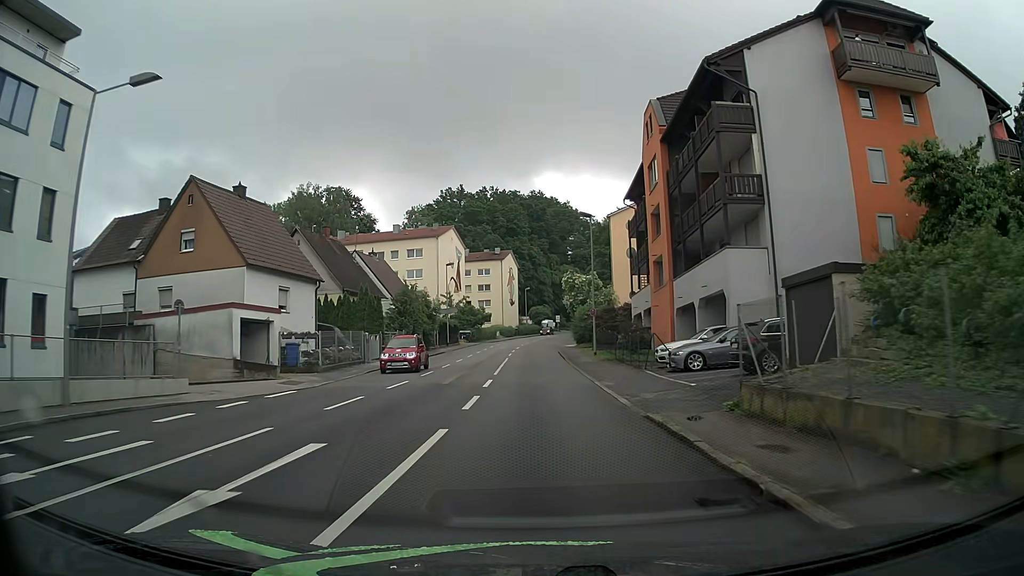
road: tertiary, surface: asphalt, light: Day
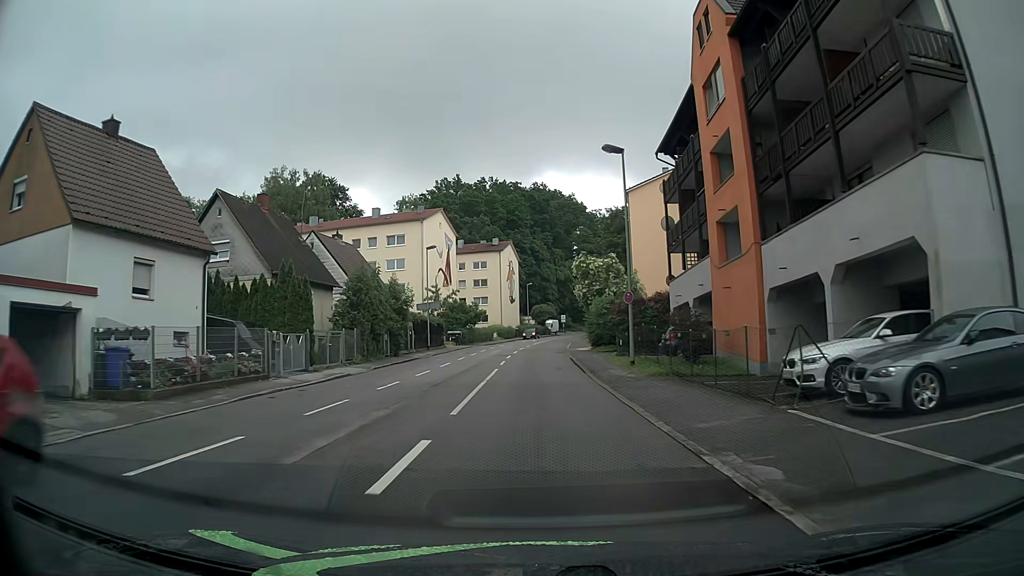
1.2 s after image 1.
(0.0, +13.6) m; 0°
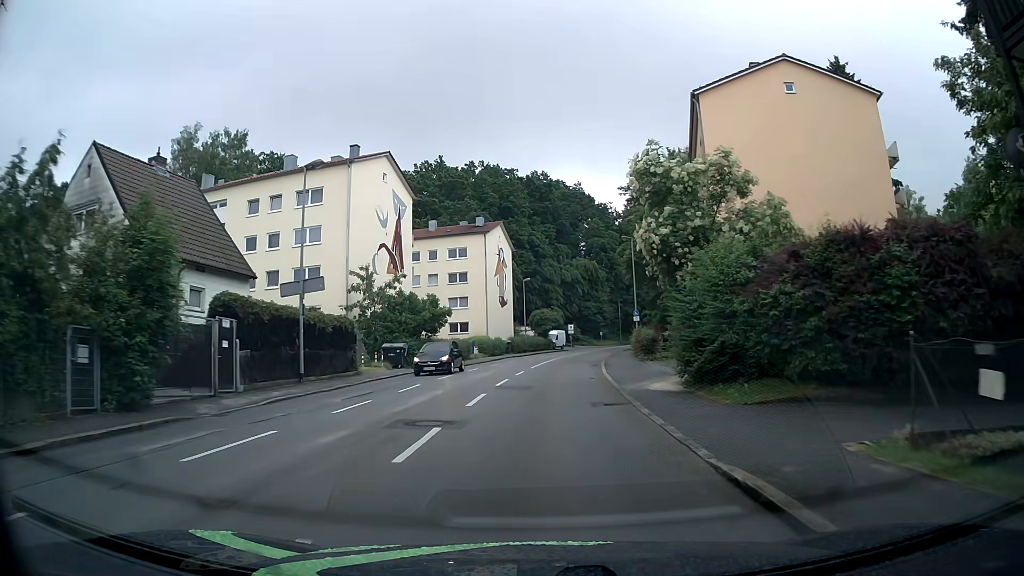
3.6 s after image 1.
(0.0, +29.0) m; 0°
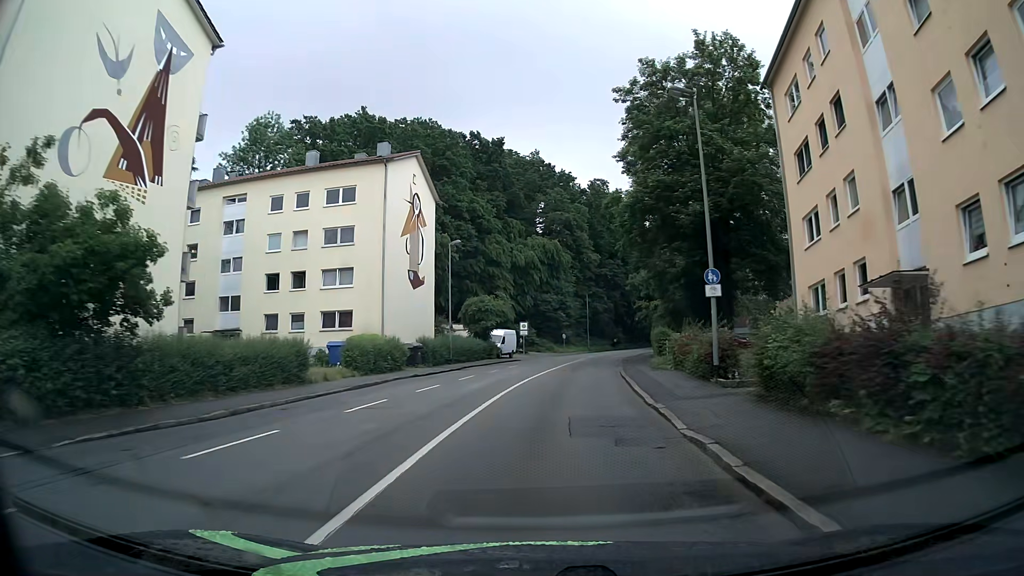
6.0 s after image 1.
(+0.8, +29.9) m; +4°
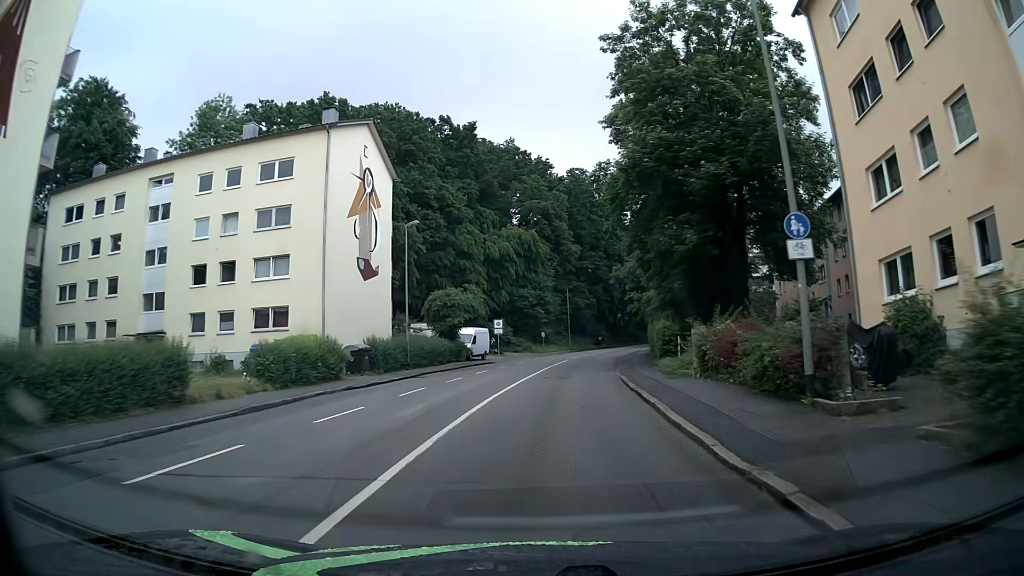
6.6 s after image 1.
(+0.2, +7.5) m; +2°
